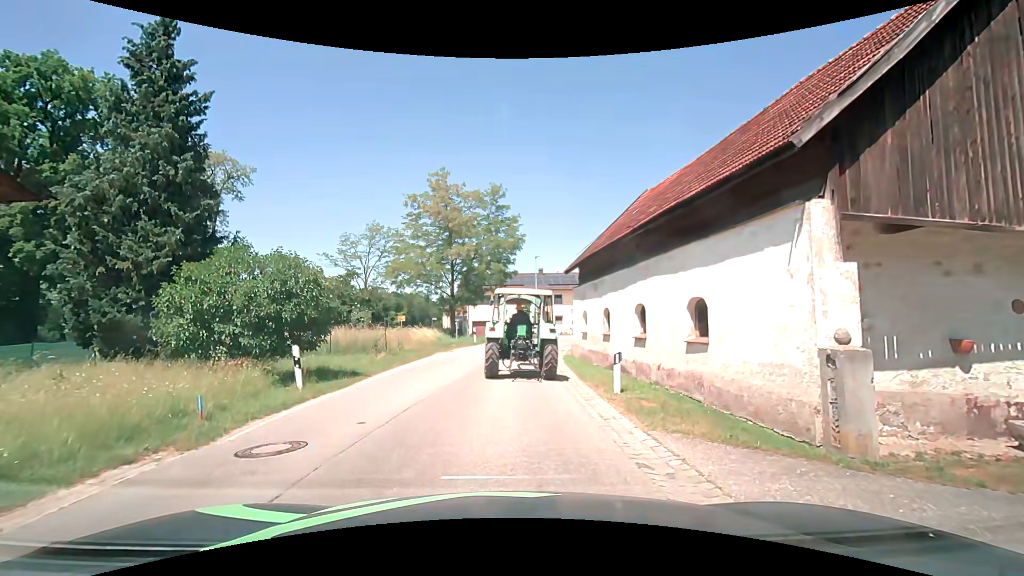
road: secondary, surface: asphalt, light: Day
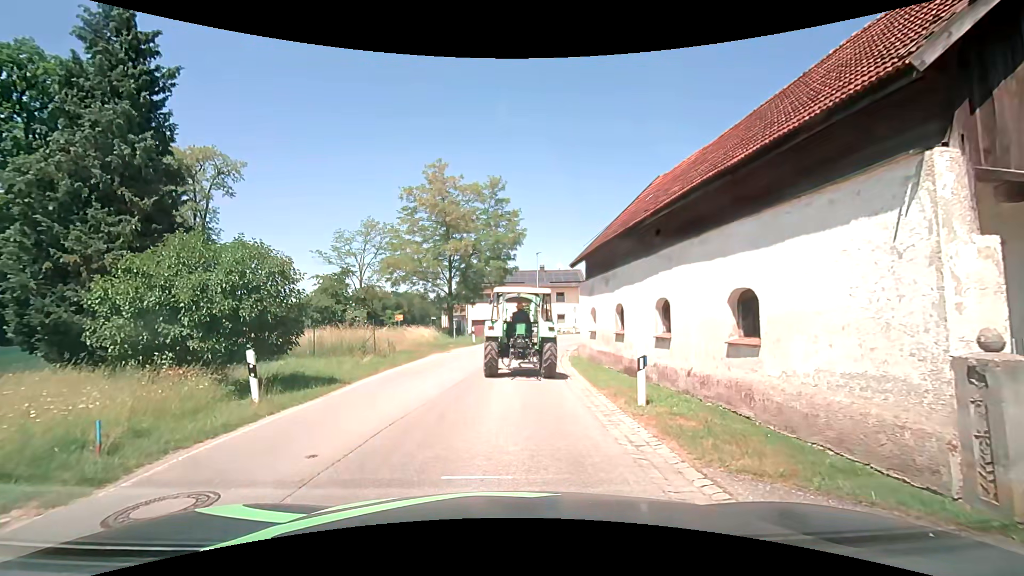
(0.0, +1.8) m; 0°
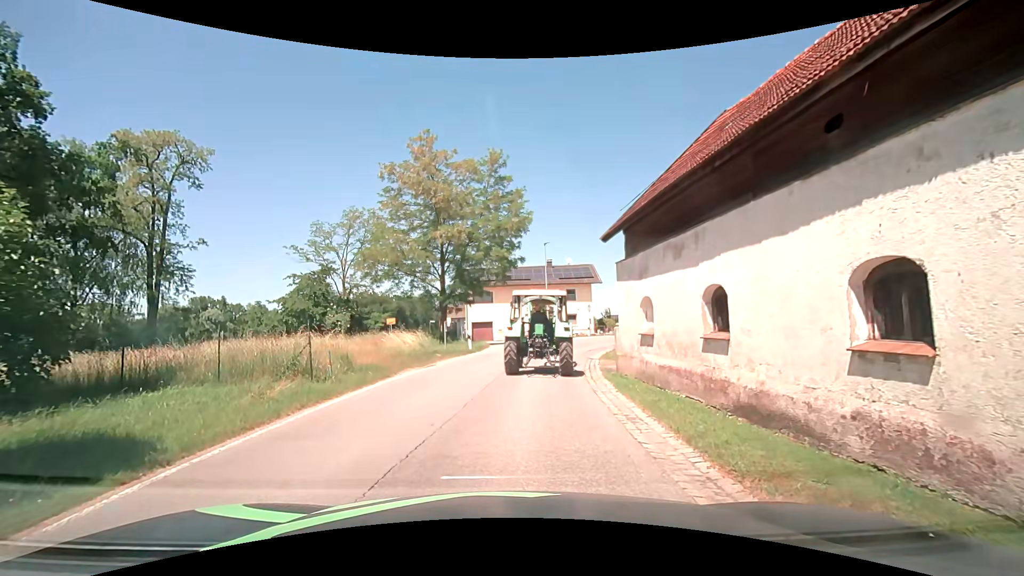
(0.0, +6.6) m; -1°
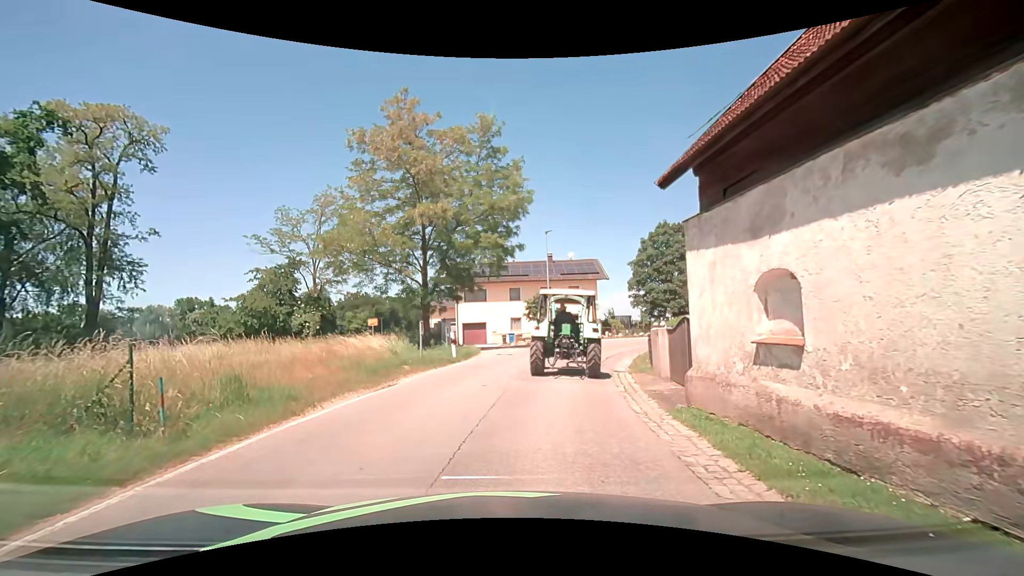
(0.0, +5.9) m; 0°
(+1, +10) (+2, +20) (+6, +29) (+11, +38) (+18, +45) (+25, +52) (+33, +58) (+40, +65) (+48, +72) (+55, +78) m
